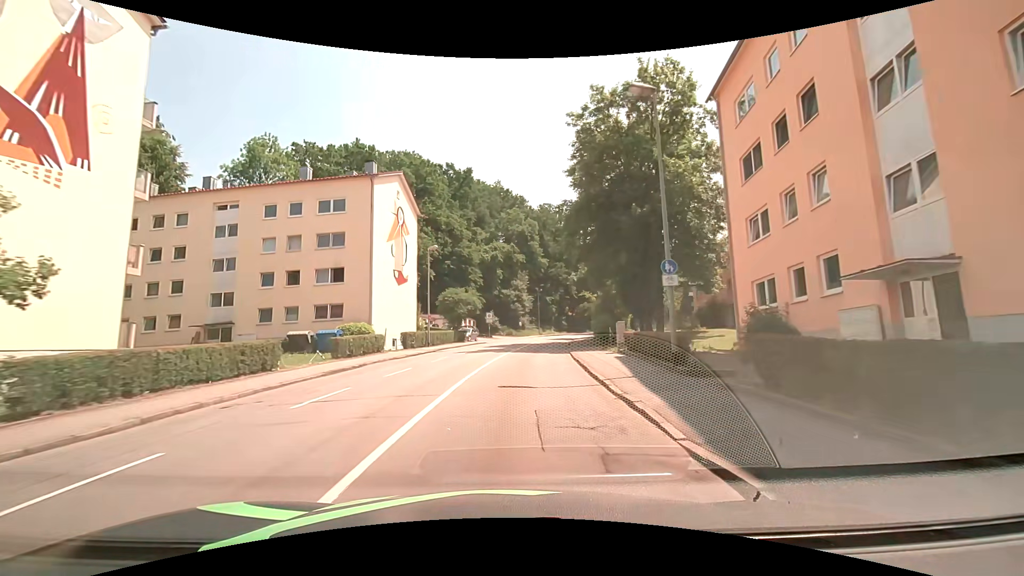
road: tertiary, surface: asphalt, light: Day
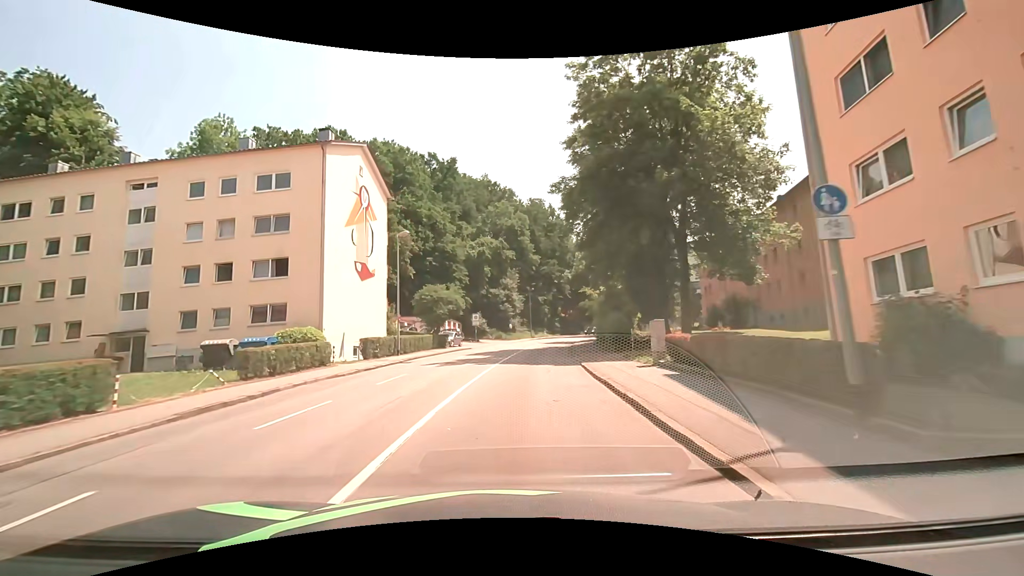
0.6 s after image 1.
(+0.1, +7.3) m; +1°
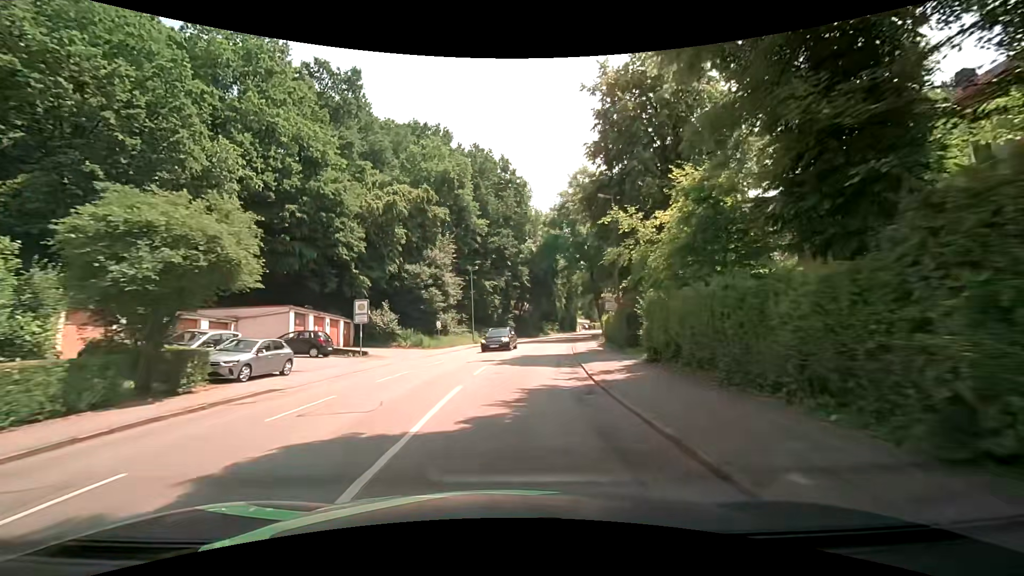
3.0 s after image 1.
(+1.5, +29.4) m; +6°
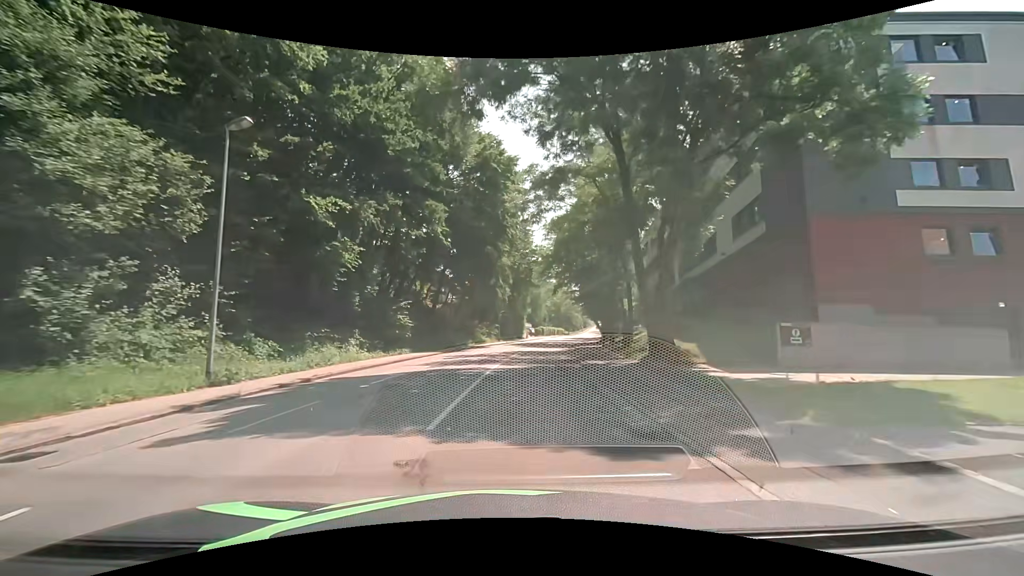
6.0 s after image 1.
(+2.9, +37.8) m; +8°
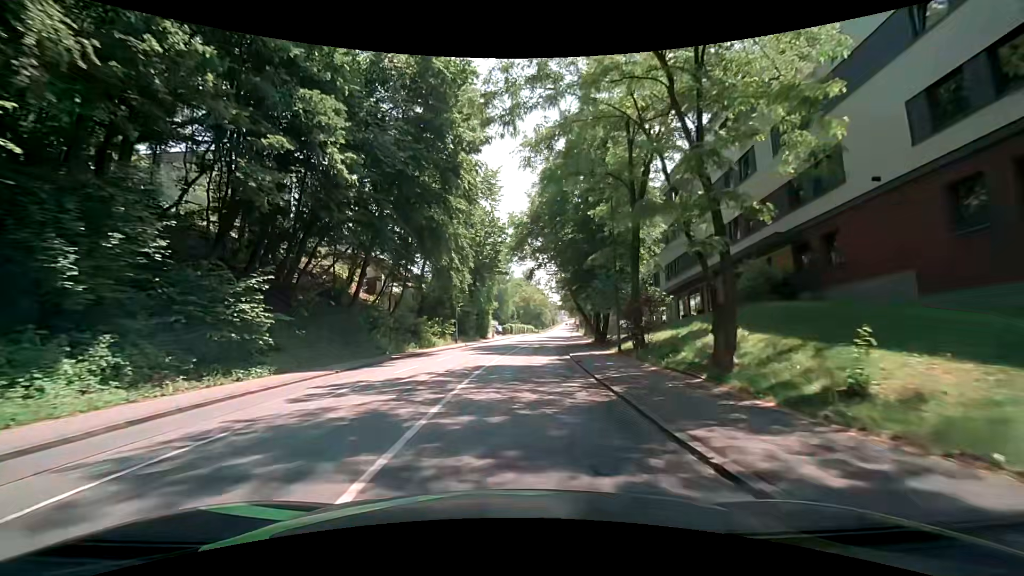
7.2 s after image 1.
(+0.5, +15.4) m; +4°
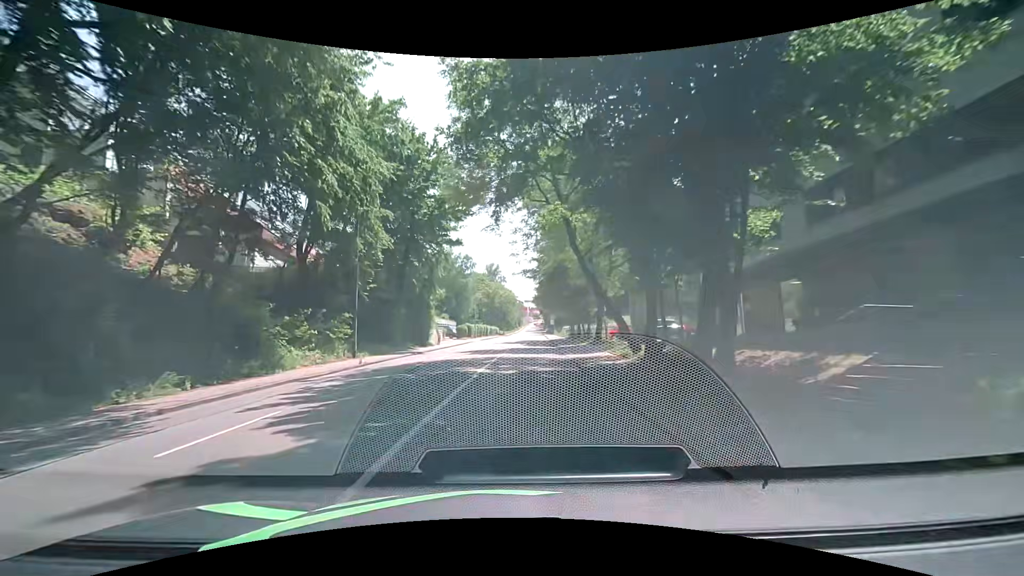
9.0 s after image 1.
(+0.8, +23.2) m; +4°
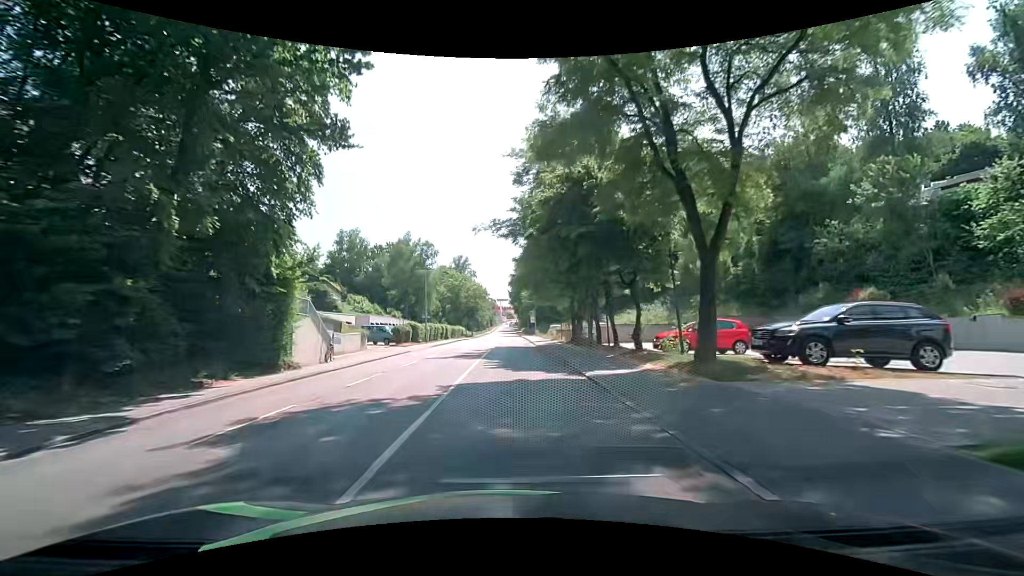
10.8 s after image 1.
(+0.8, +23.3) m; +4°
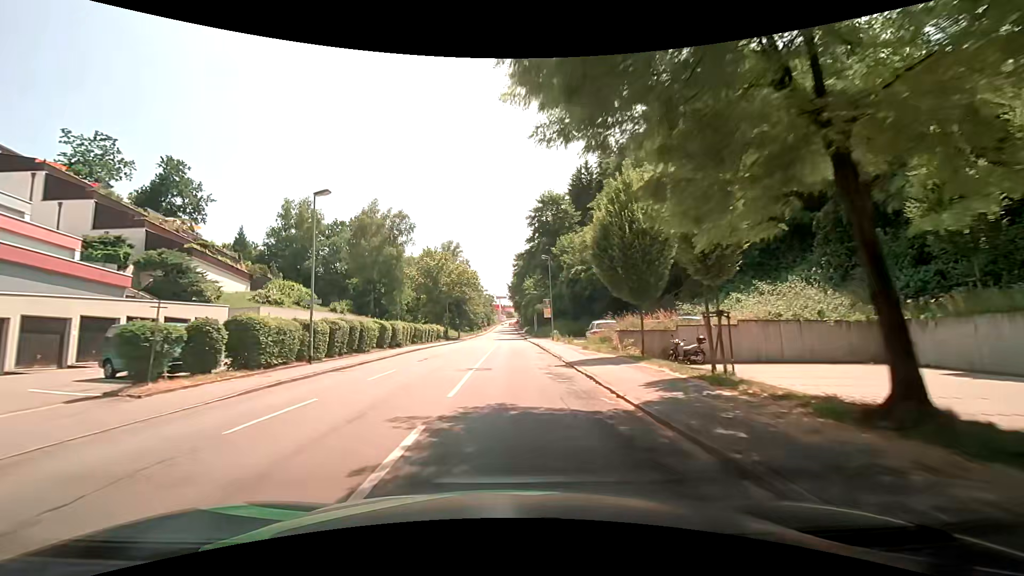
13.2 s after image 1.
(+0.2, +31.1) m; 0°
(0, +10) (0, +20) (0, +30) (0, +40) (0, +50) (0, +60) (0, +70) (0, +80) (0, +90) (-1, +100) m
